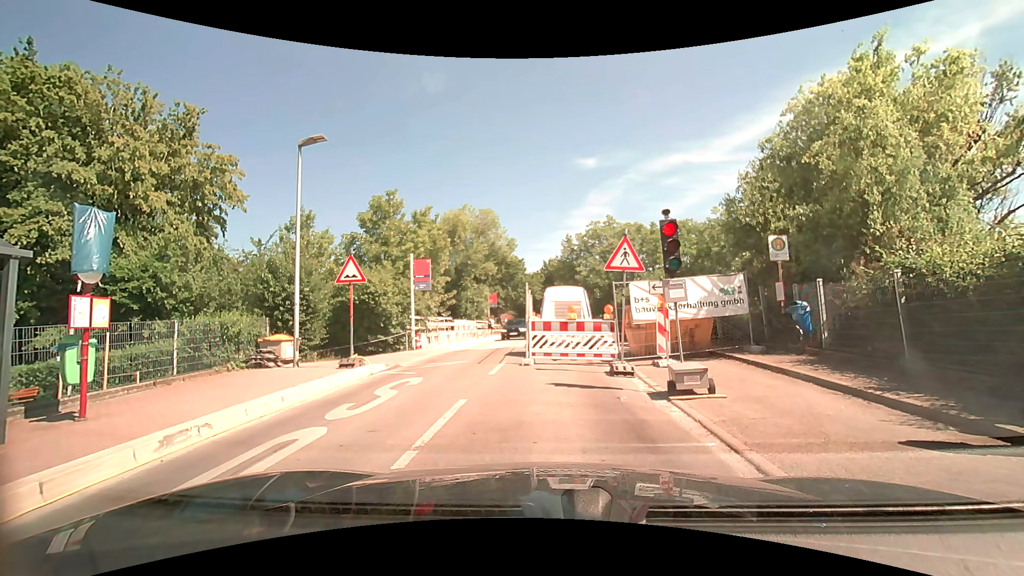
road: unclassified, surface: asphalt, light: Day
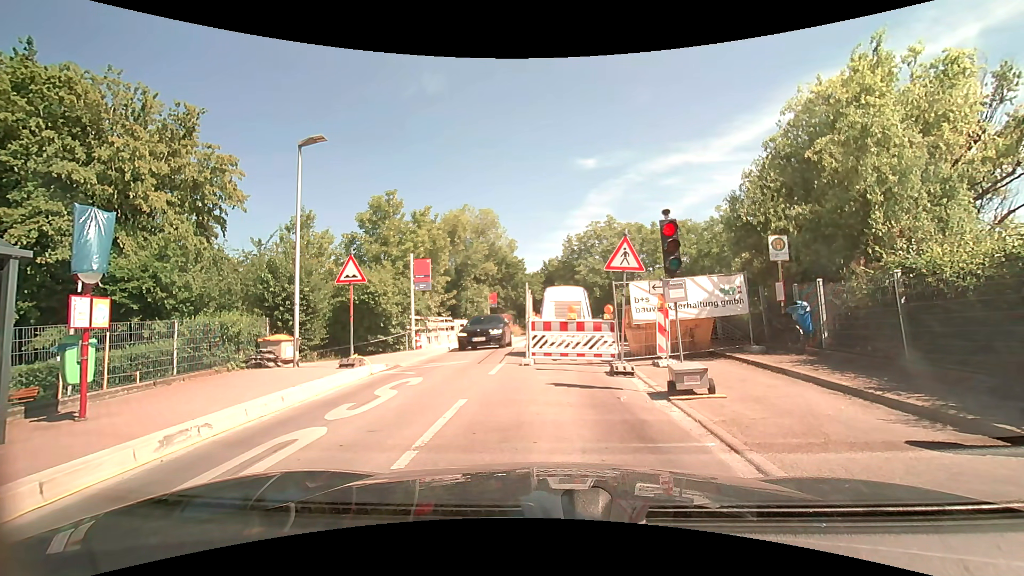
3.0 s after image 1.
(0.0, 0.0) m; 0°
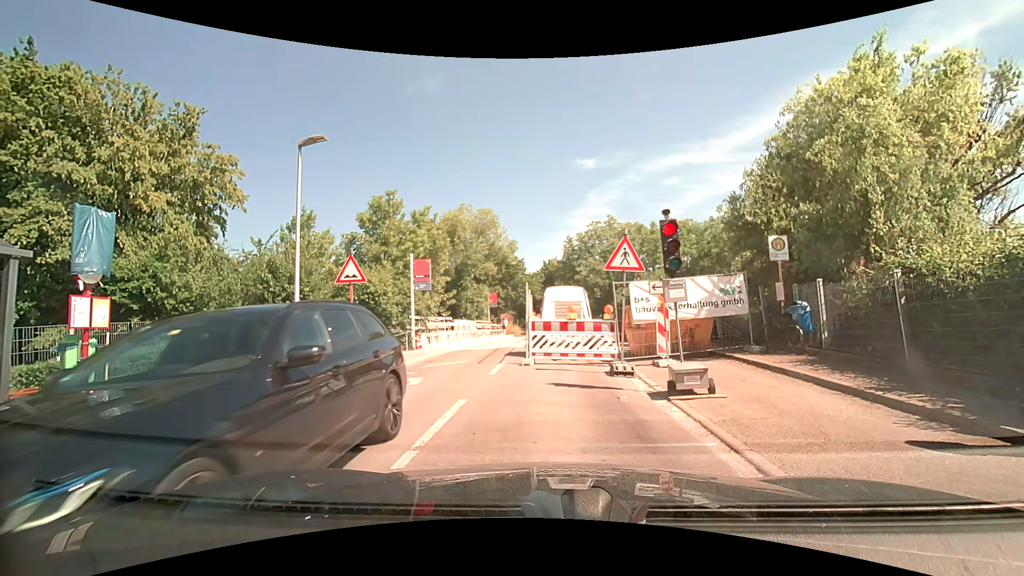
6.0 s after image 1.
(0.0, 0.0) m; 0°
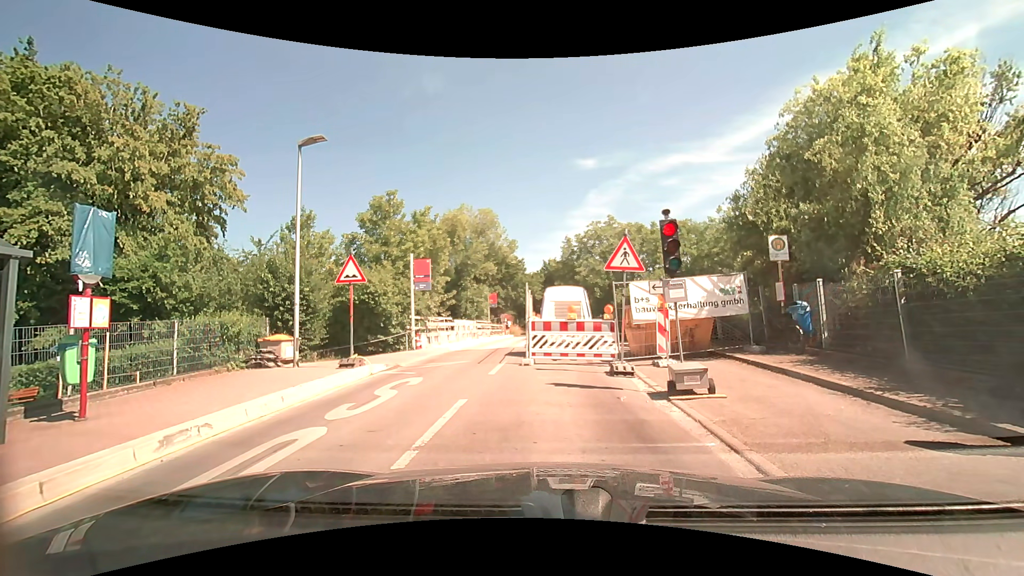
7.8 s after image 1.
(0.0, 0.0) m; 0°
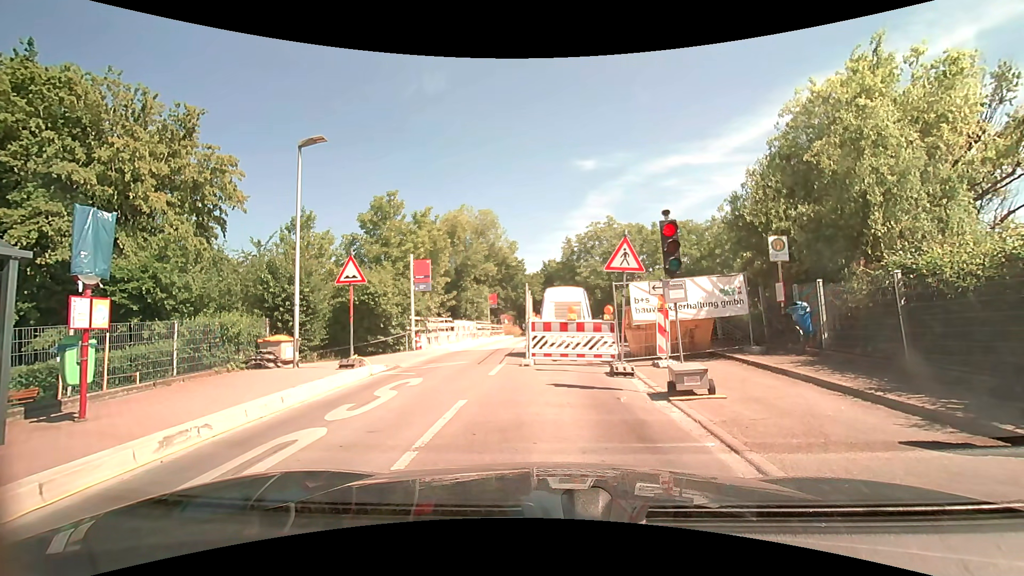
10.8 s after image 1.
(0.0, 0.0) m; 0°
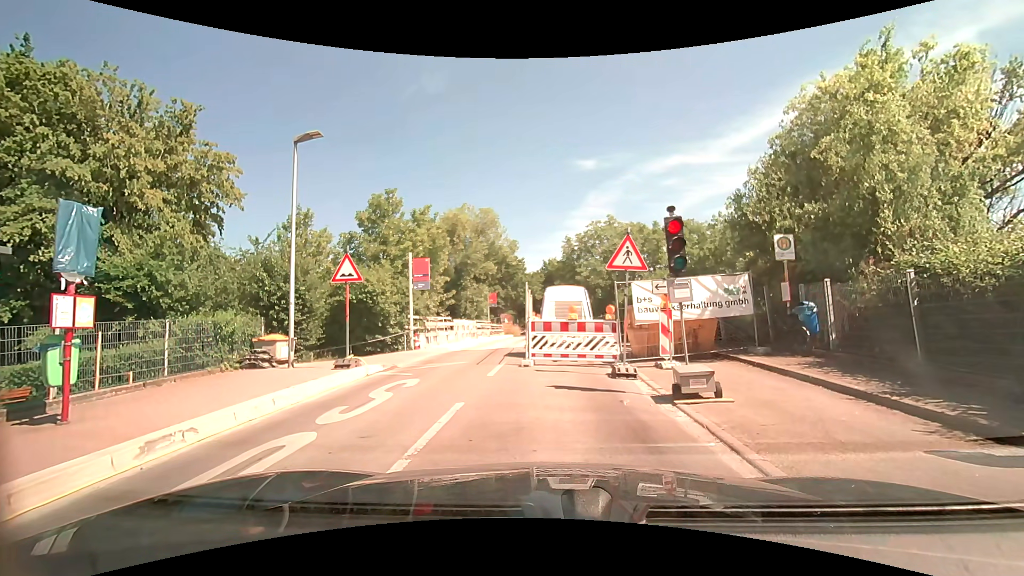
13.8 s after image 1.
(0.0, +0.2) m; 0°
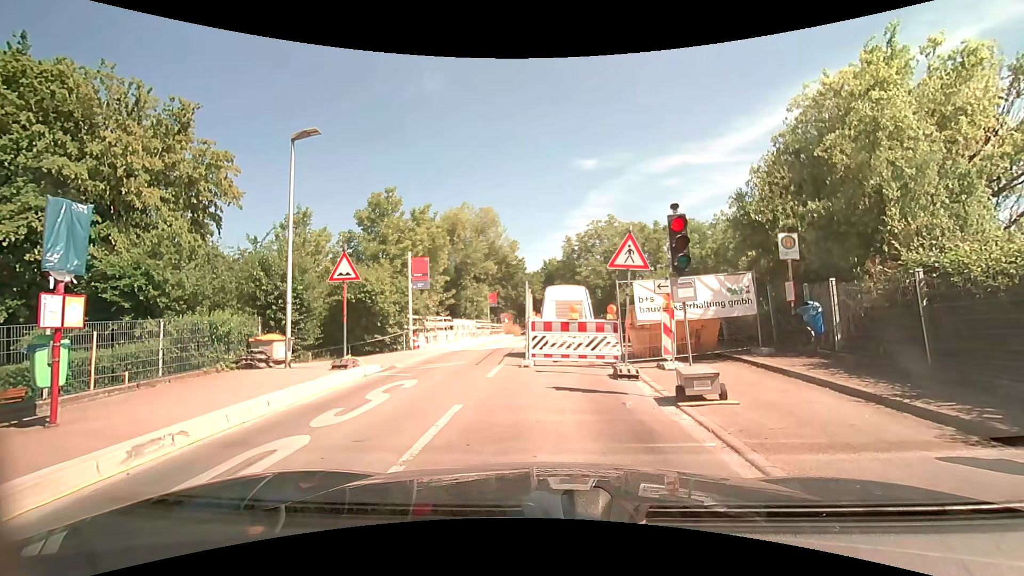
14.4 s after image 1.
(0.0, +0.2) m; 0°
